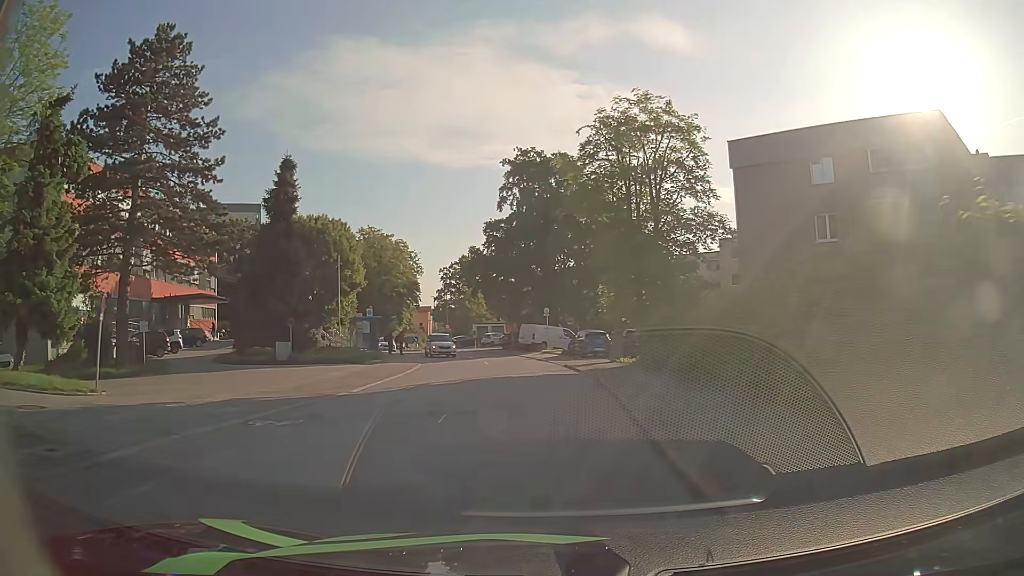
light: Day
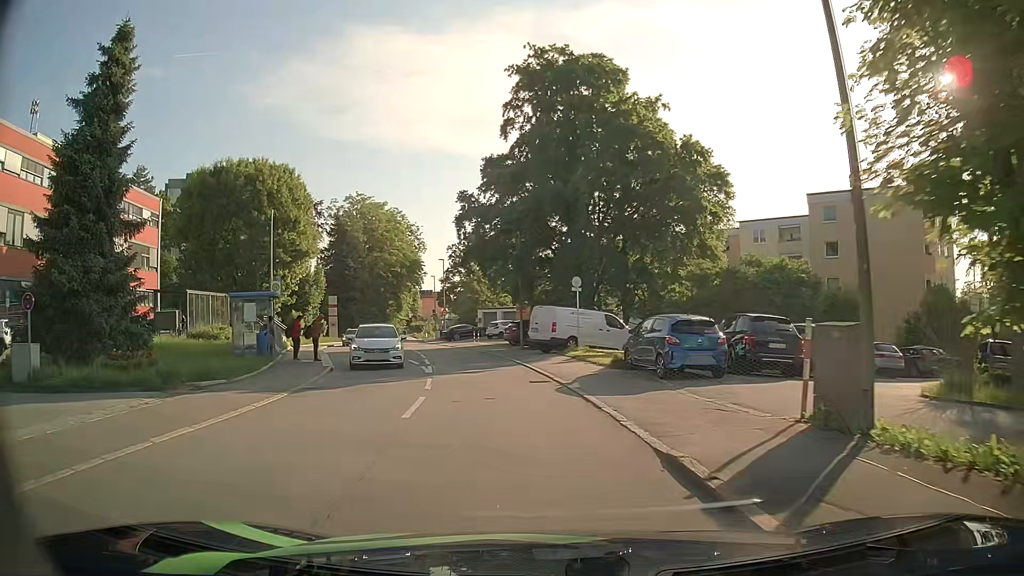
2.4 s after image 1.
(-0.3, +20.3) m; -2°
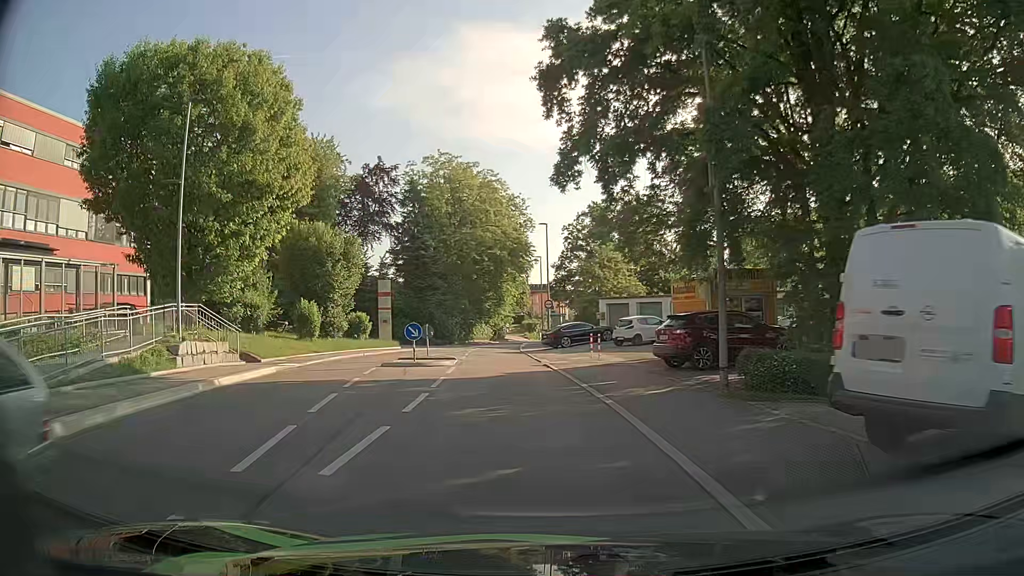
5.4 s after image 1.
(-1.9, +22.9) m; -10°
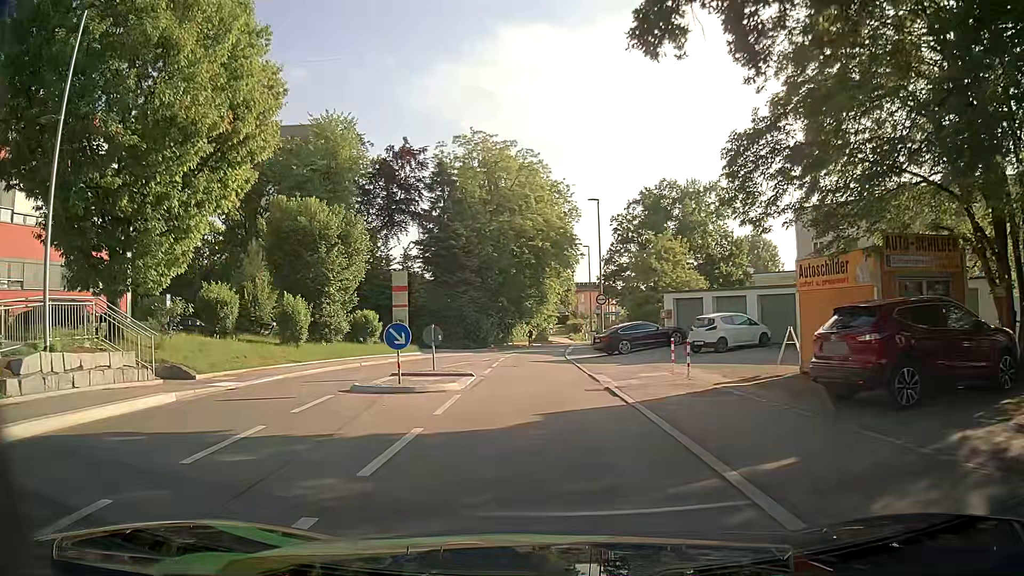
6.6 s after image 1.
(-0.4, +8.8) m; -5°
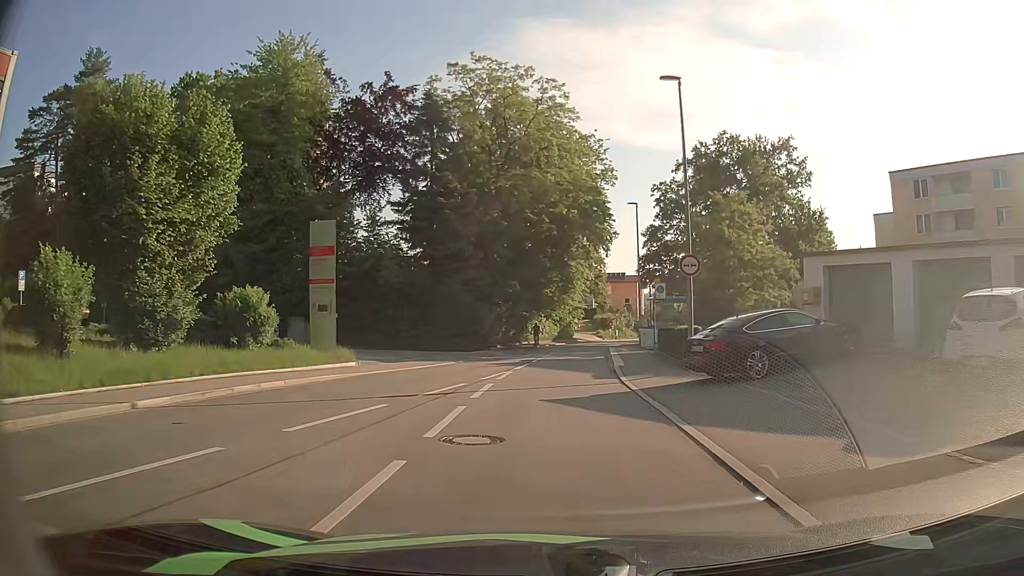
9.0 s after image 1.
(-0.2, +17.6) m; -2°
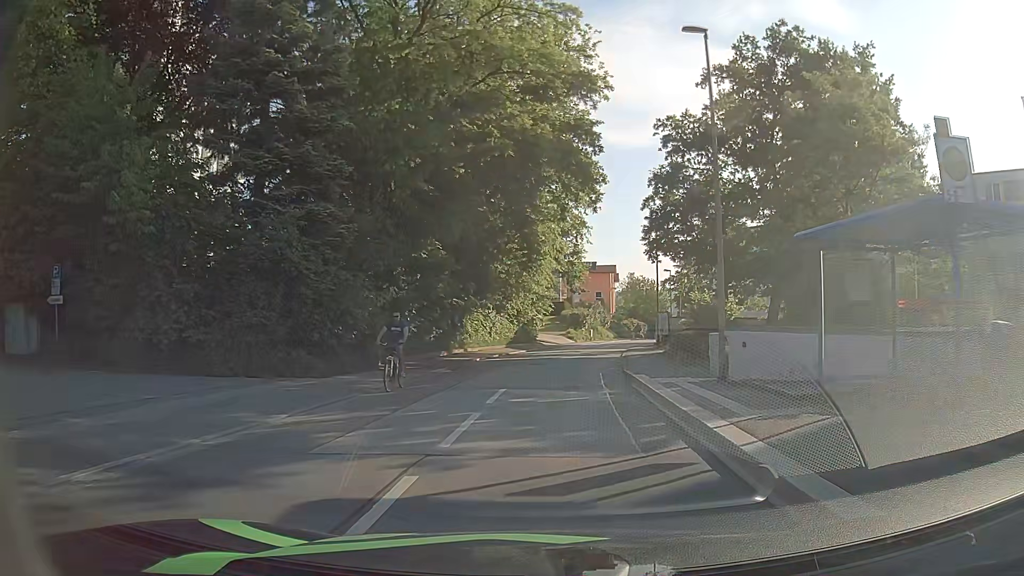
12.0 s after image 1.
(+0.6, +23.2) m; +4°
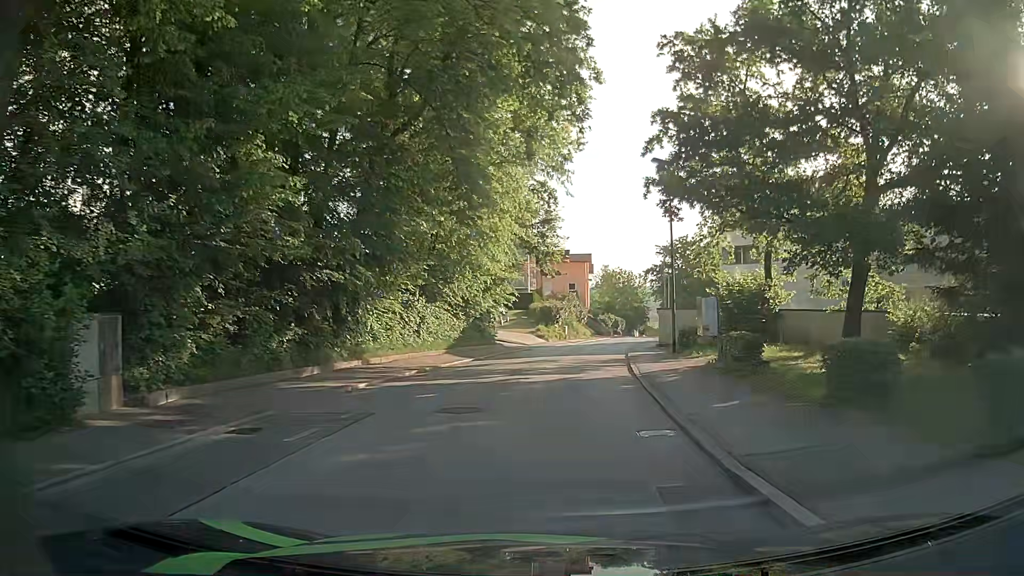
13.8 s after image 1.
(+0.4, +14.7) m; +3°
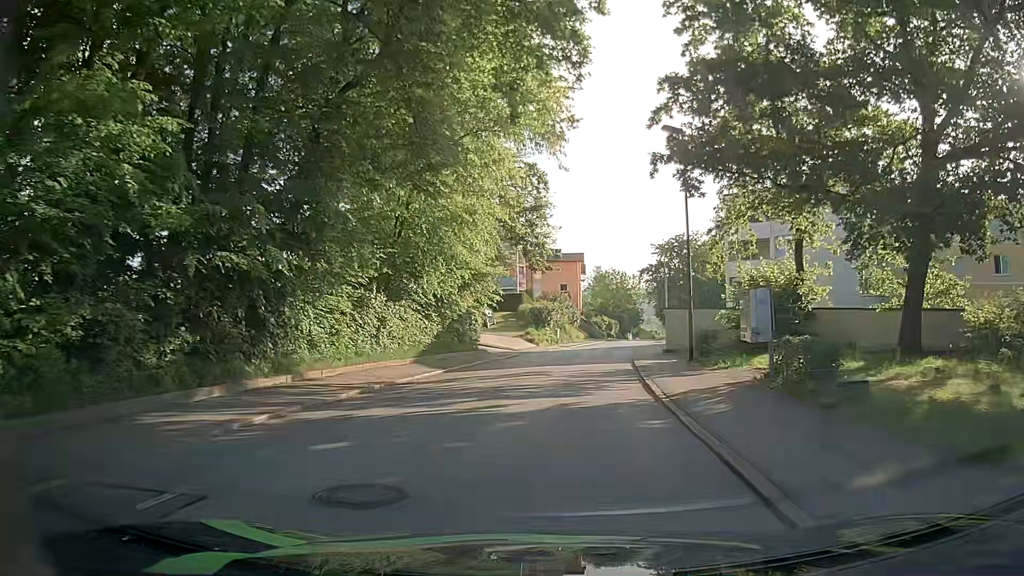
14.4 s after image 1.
(+0.1, +5.3) m; +1°
(0, +10) (+1, +20) (+2, +30) (+3, +40) (+5, +50) (+6, +60) (+8, +69) (+10, +79) (+12, +89) (+13, +99) m
